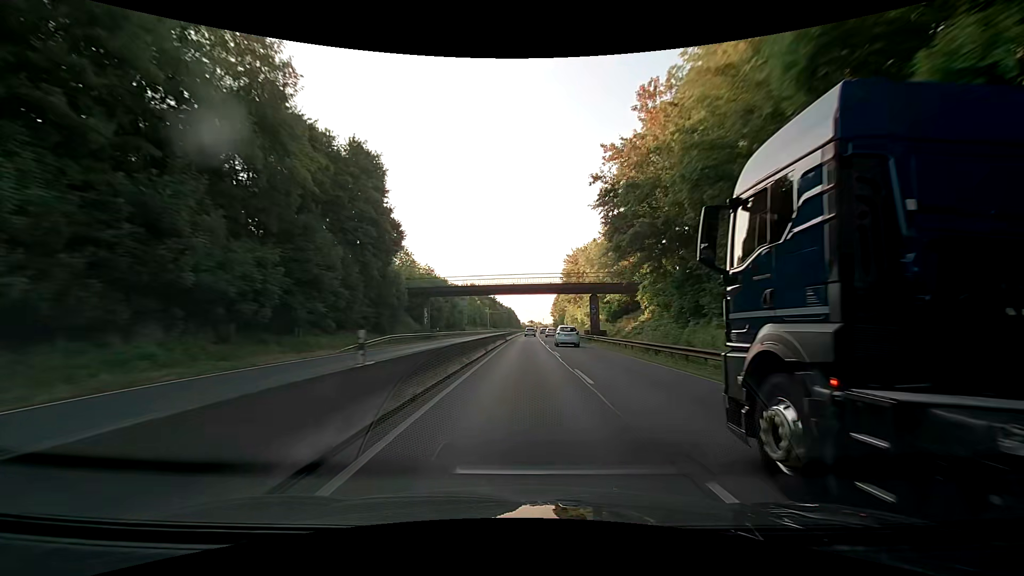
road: trunk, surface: asphalt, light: Day
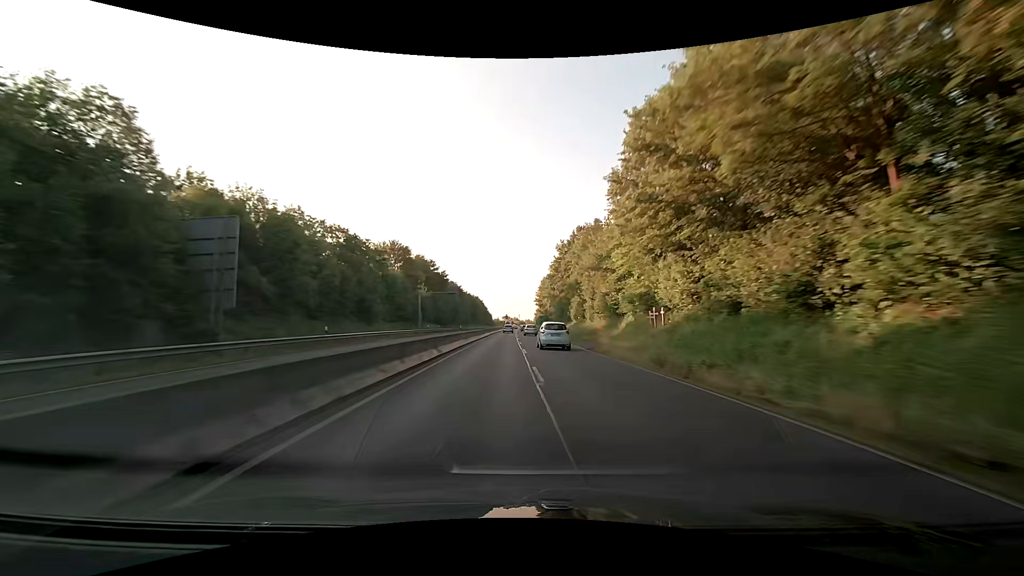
(+0.6, +72.7) m; +2°
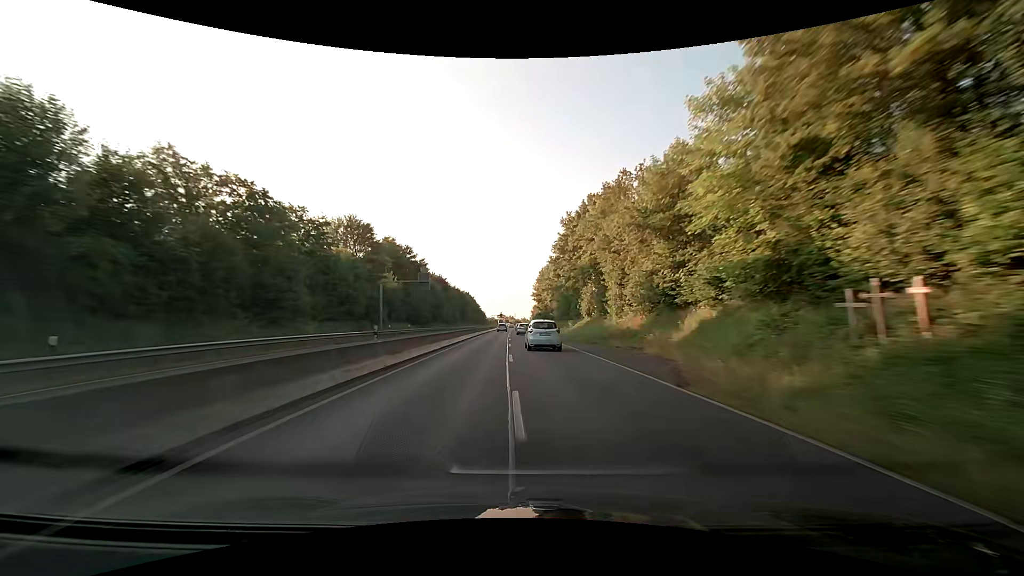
(+0.1, +18.2) m; 0°
(0, +10) (0, +20) (0, +30) (0, +40) (0, +50) (0, +60) (0, +70) (0, +80) (0, +90) (0, +100) m
